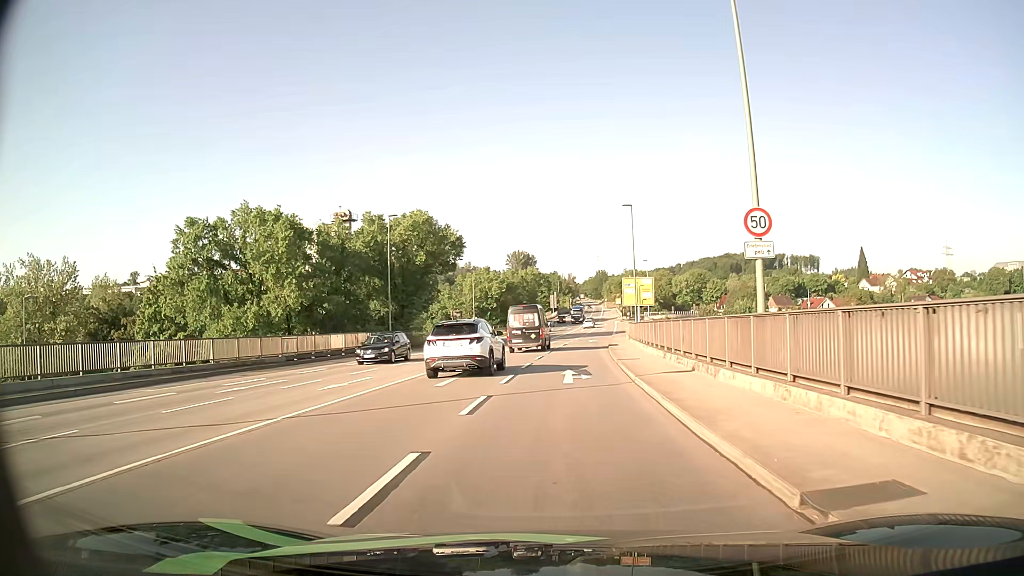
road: primary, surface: asphalt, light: Day
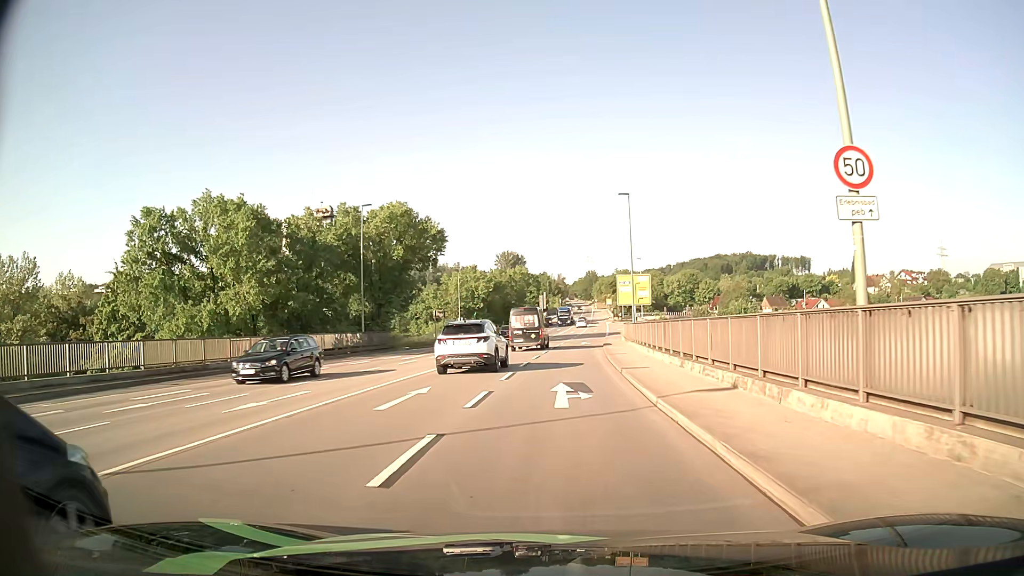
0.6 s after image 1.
(0.0, +4.9) m; +1°
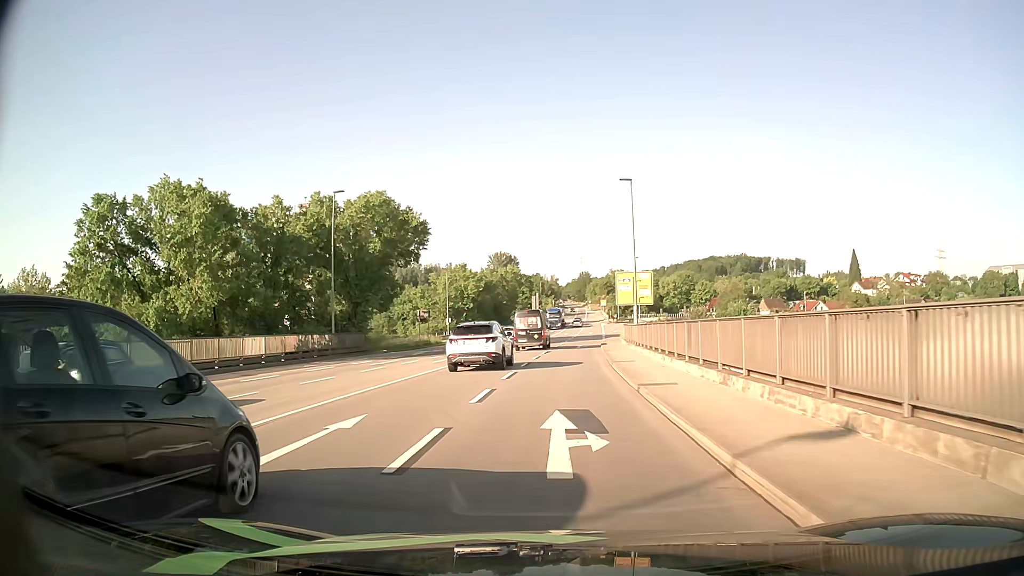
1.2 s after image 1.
(0.0, +5.3) m; 0°
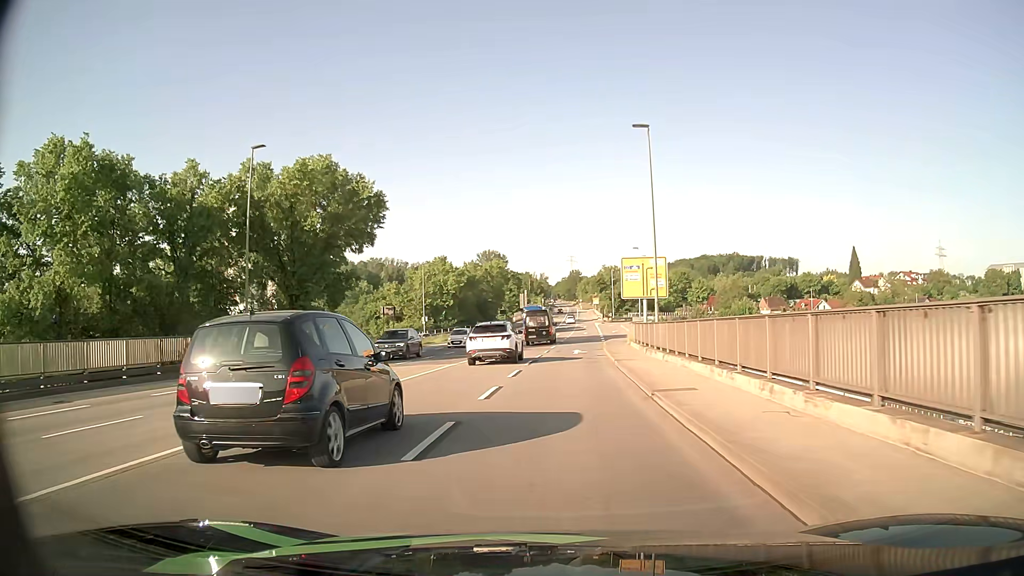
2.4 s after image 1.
(+0.1, +11.6) m; +1°
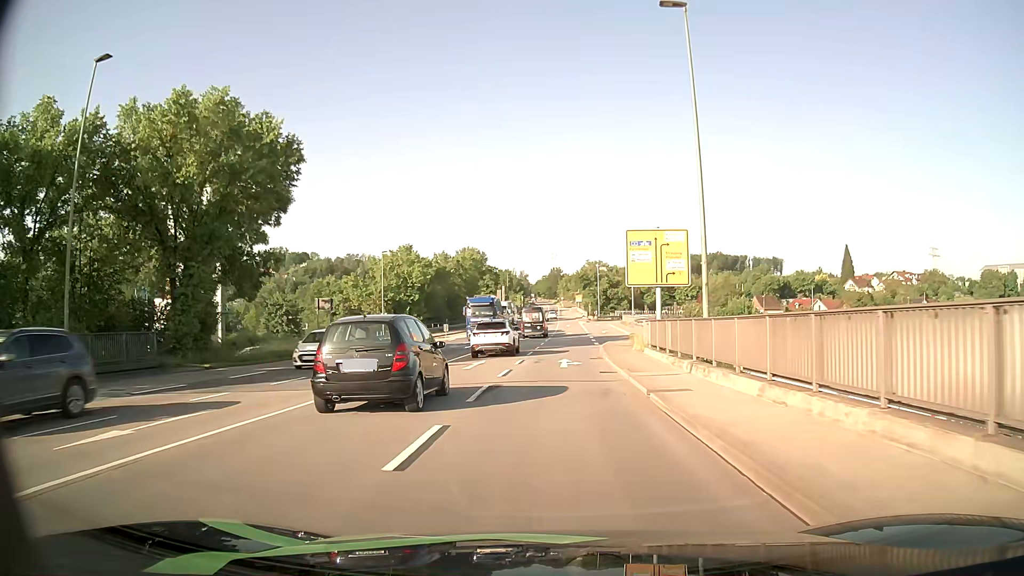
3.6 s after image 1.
(+0.2, +12.6) m; +2°
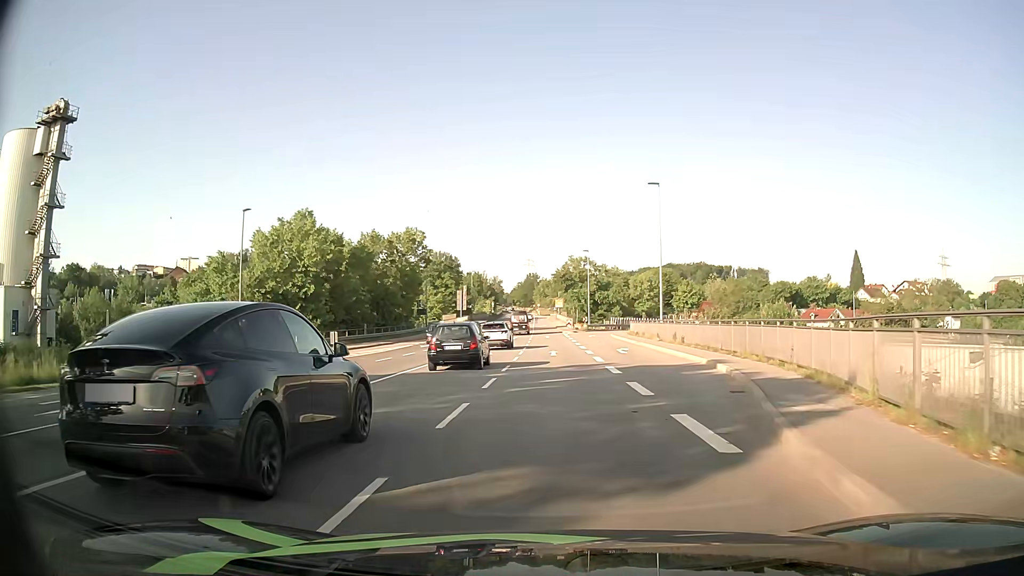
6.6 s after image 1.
(+0.5, +33.2) m; +2°
